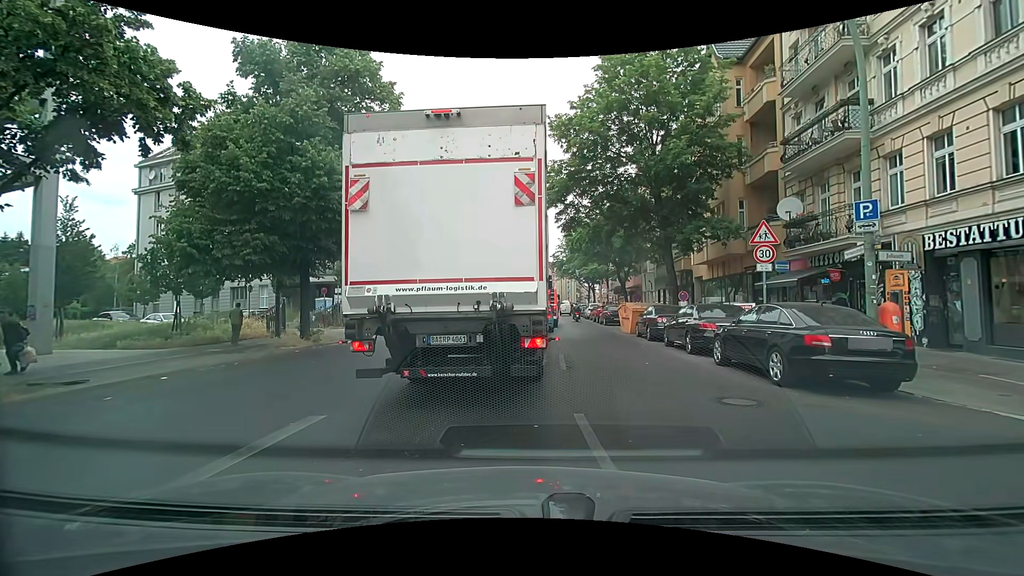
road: secondary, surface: asphalt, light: Day
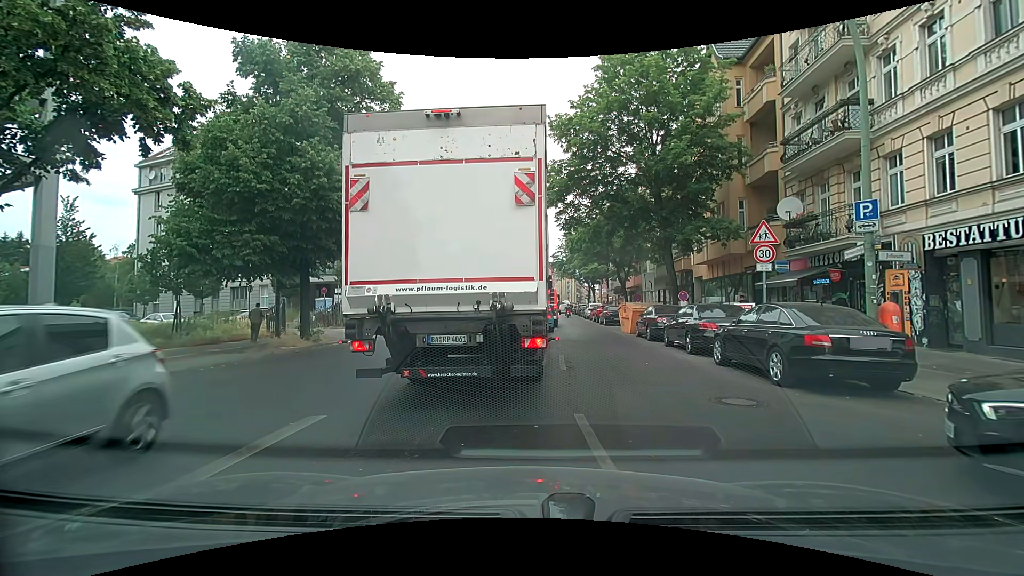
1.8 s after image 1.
(0.0, 0.0) m; 0°
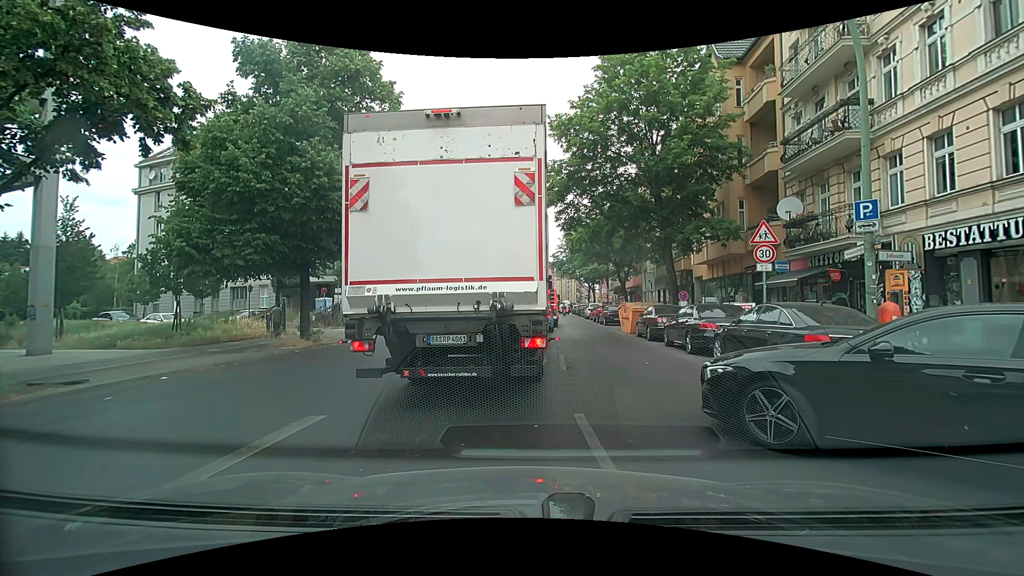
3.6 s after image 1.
(0.0, 0.0) m; 0°
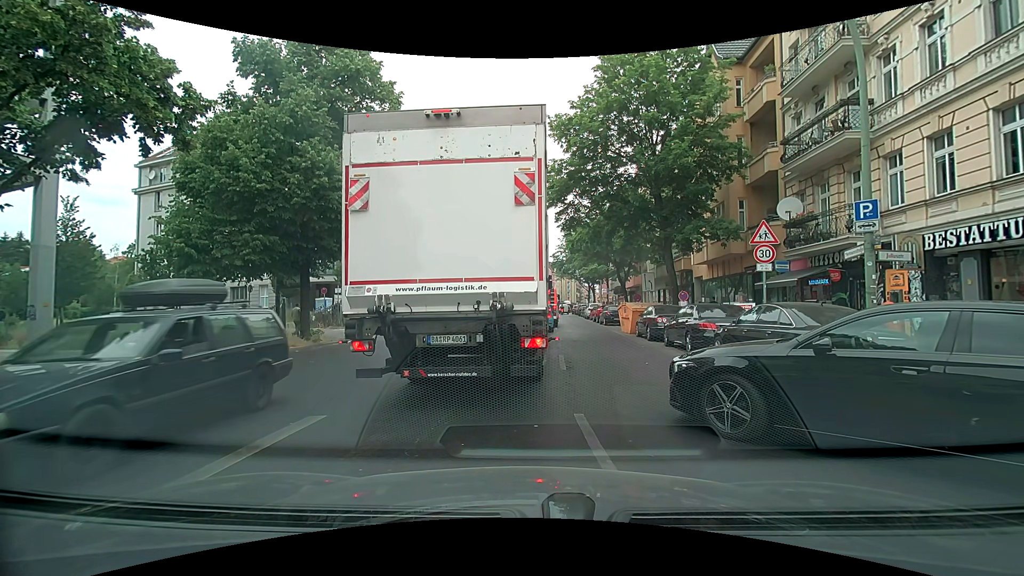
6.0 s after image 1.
(0.0, 0.0) m; 0°
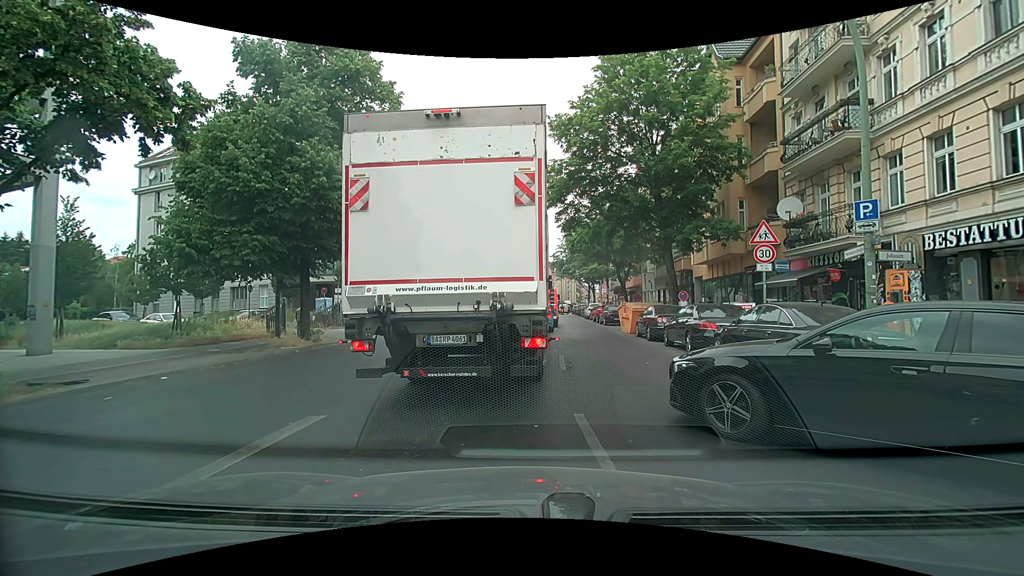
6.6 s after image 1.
(0.0, 0.0) m; 0°
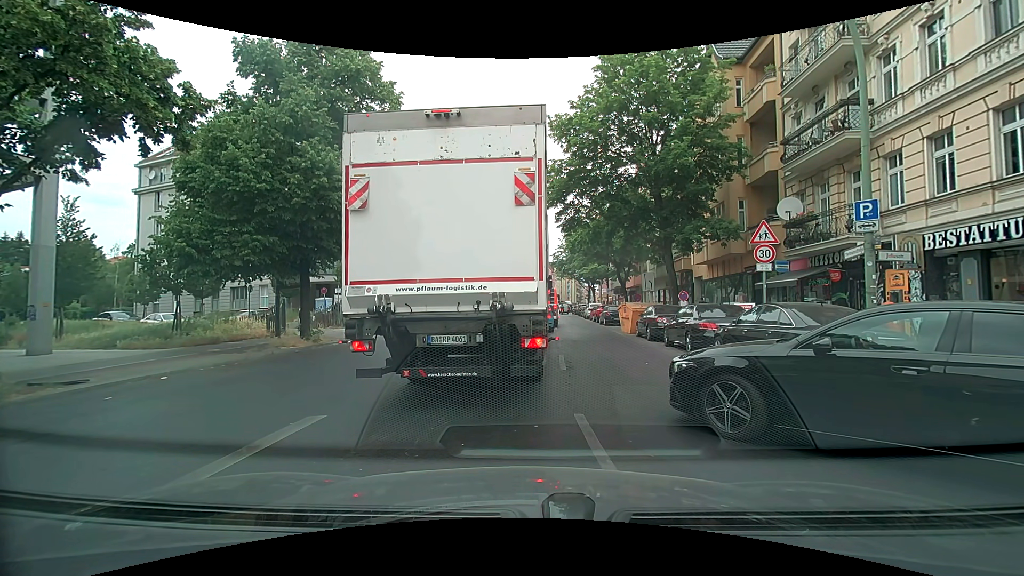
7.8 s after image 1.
(0.0, 0.0) m; 0°
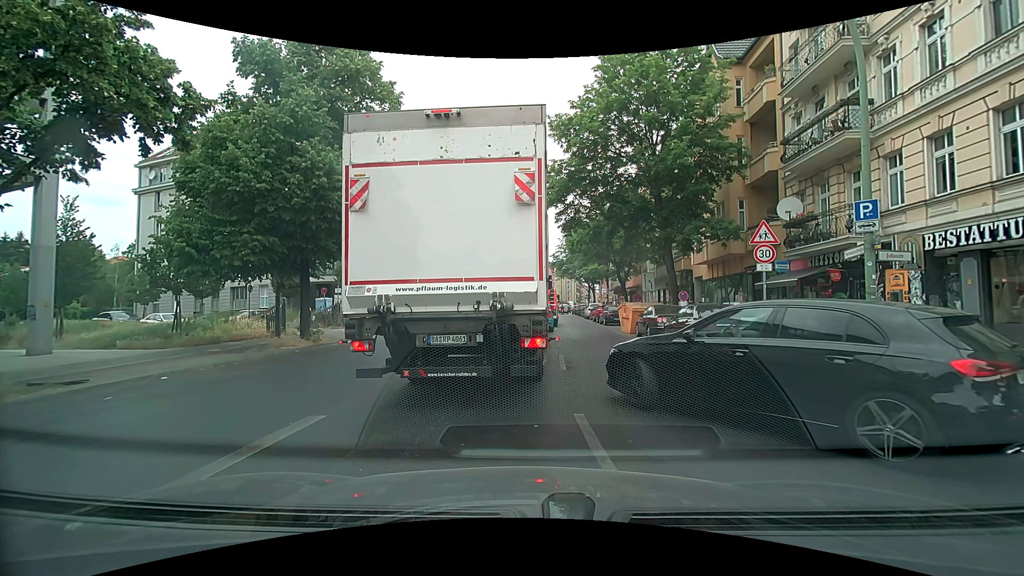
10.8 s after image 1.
(0.0, 0.0) m; 0°
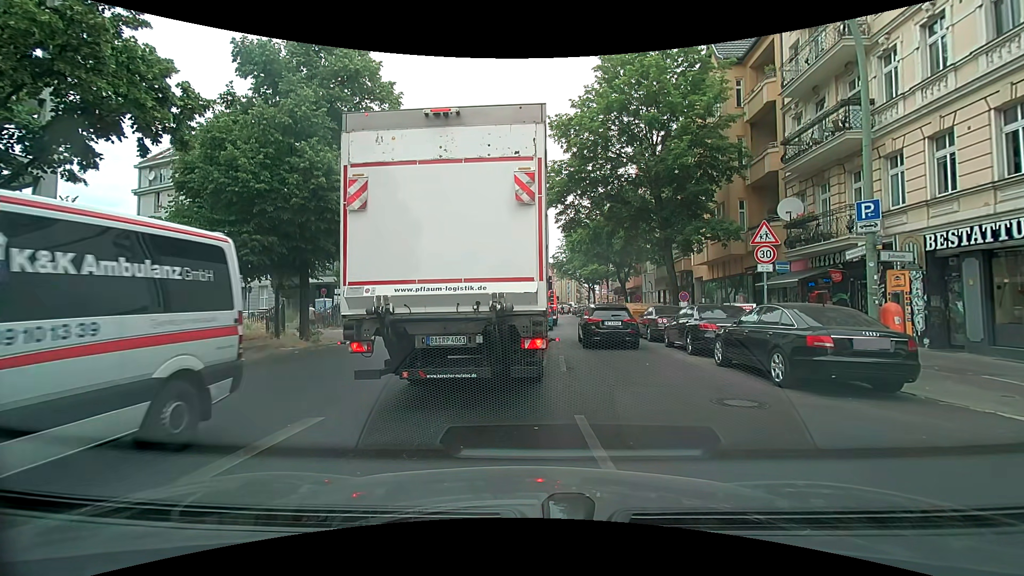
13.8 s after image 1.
(0.0, 0.0) m; 0°
